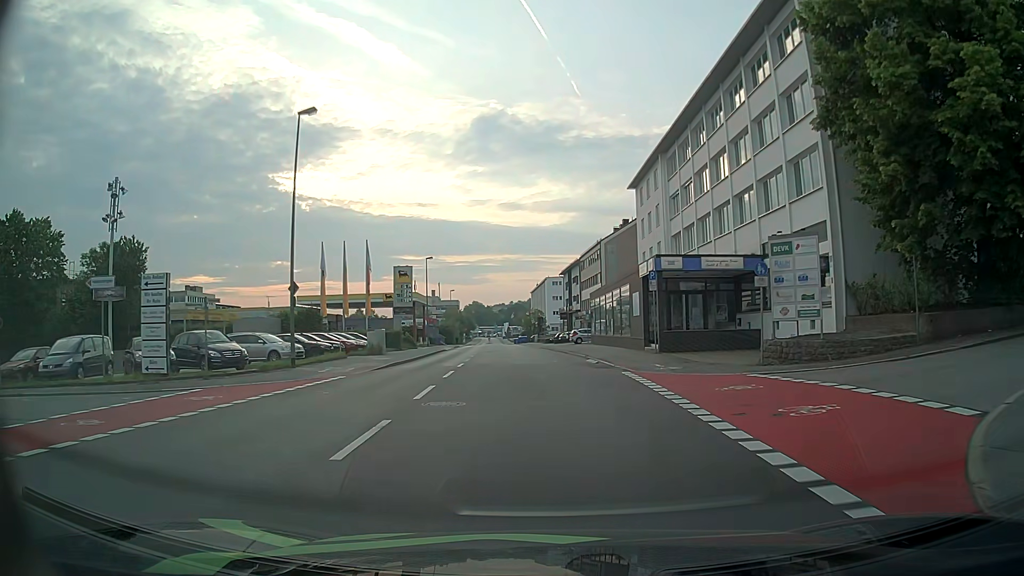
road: tertiary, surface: asphalt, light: Day
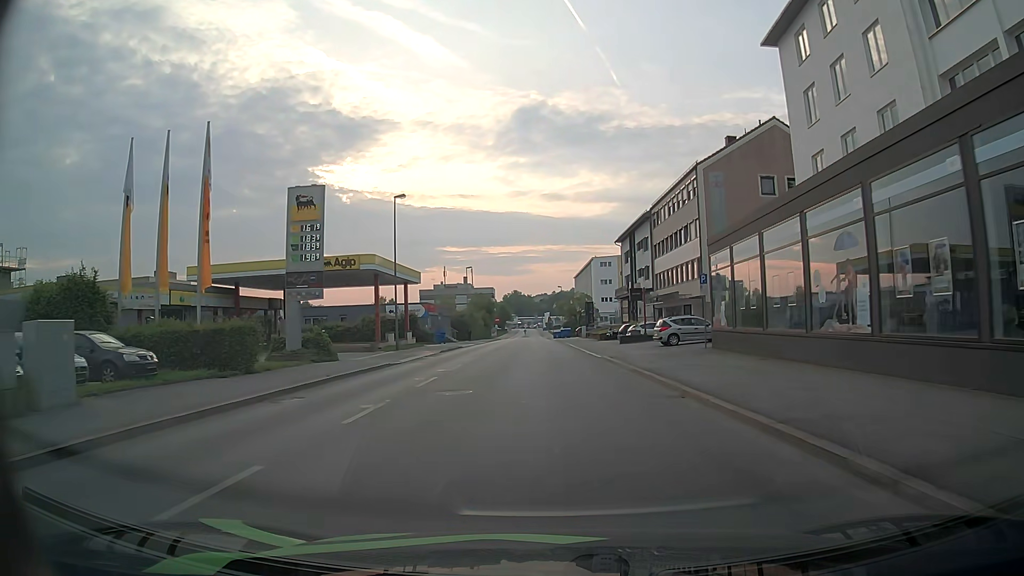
(-1.1, +33.6) m; -4°
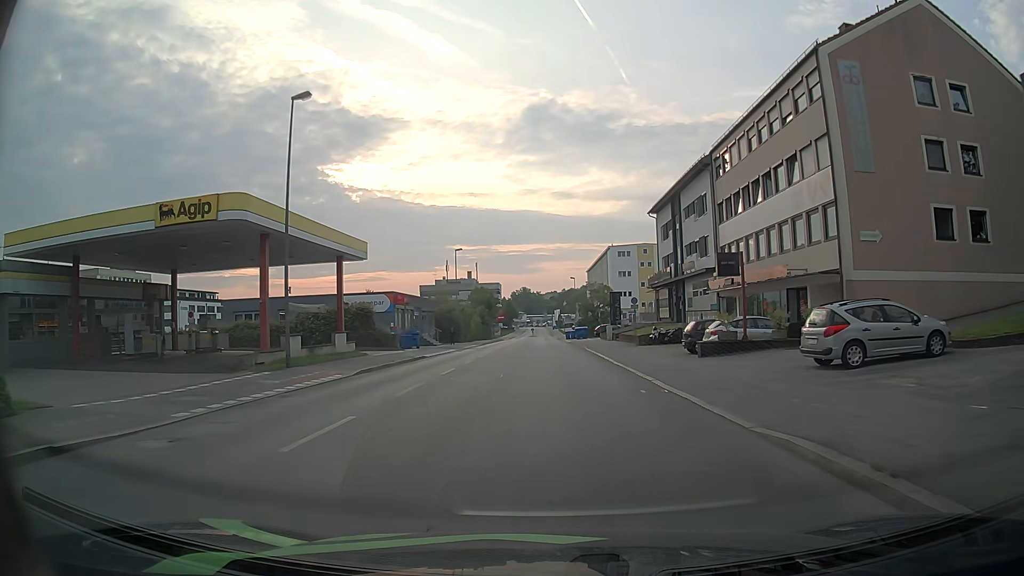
(-0.1, +20.6) m; 0°
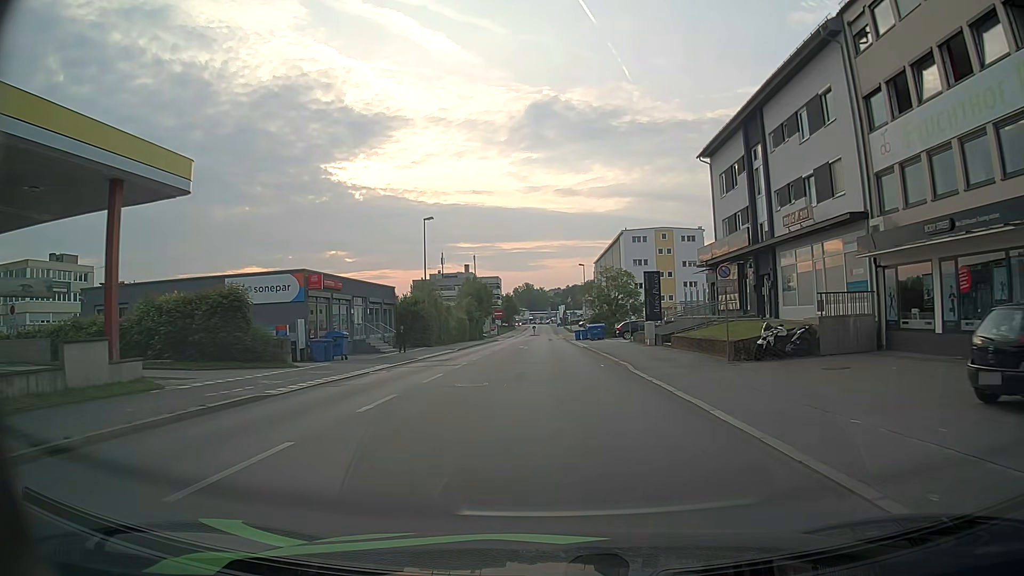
(-0.3, +20.6) m; -1°
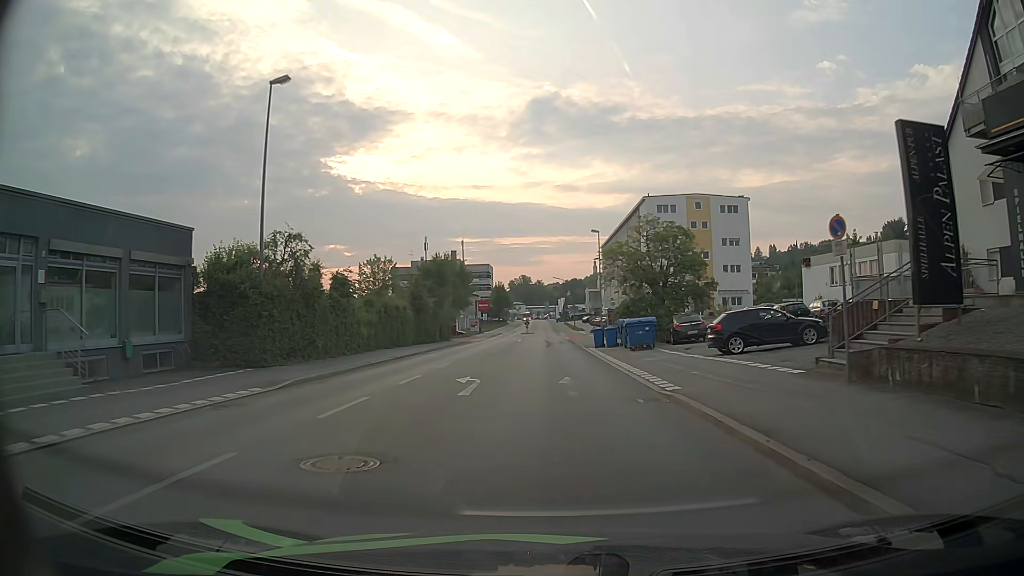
(-0.2, +31.3) m; 0°
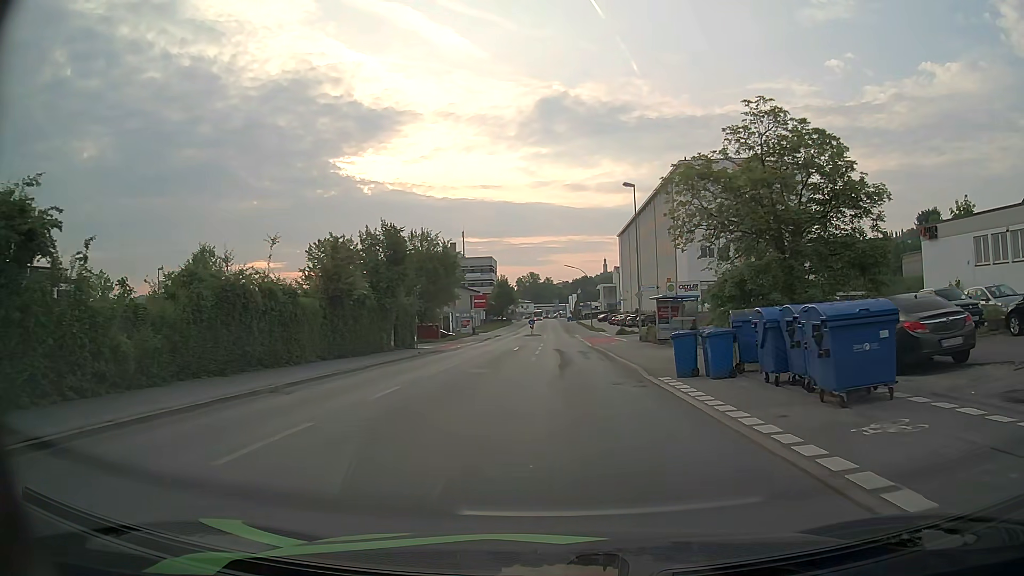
(-0.3, +21.5) m; -1°
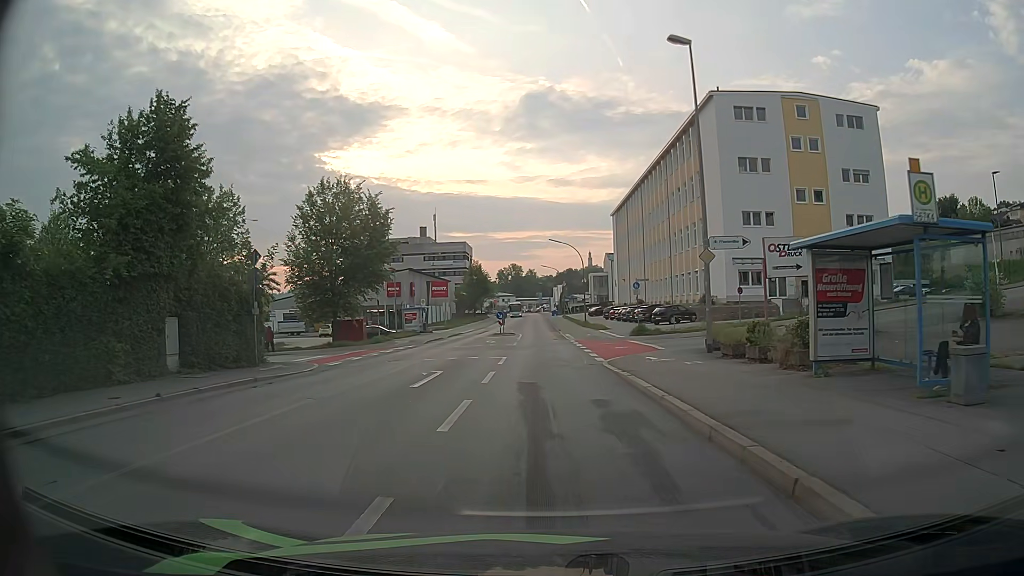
(+0.4, +23.1) m; +1°
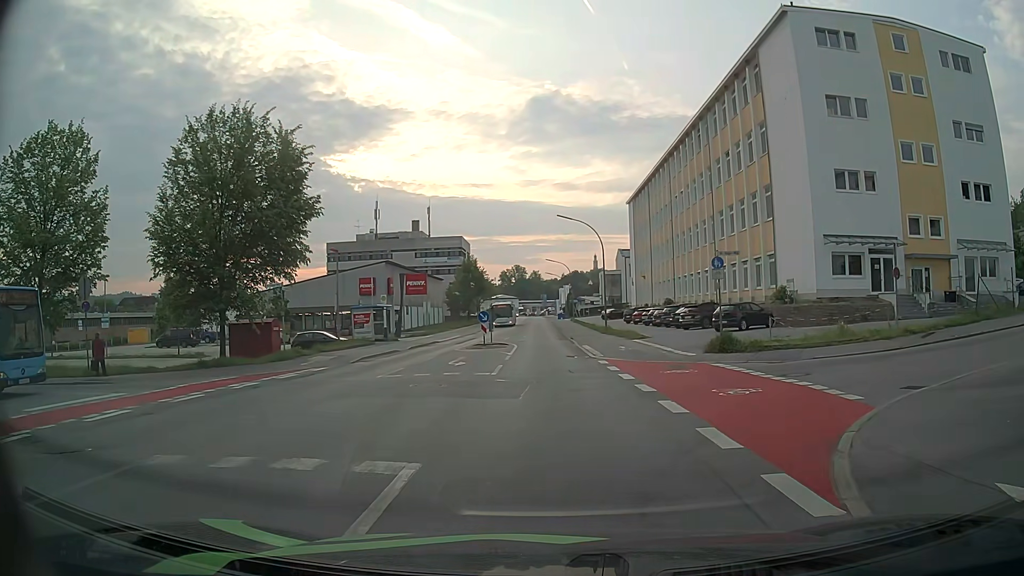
(-0.1, +17.3) m; 0°
